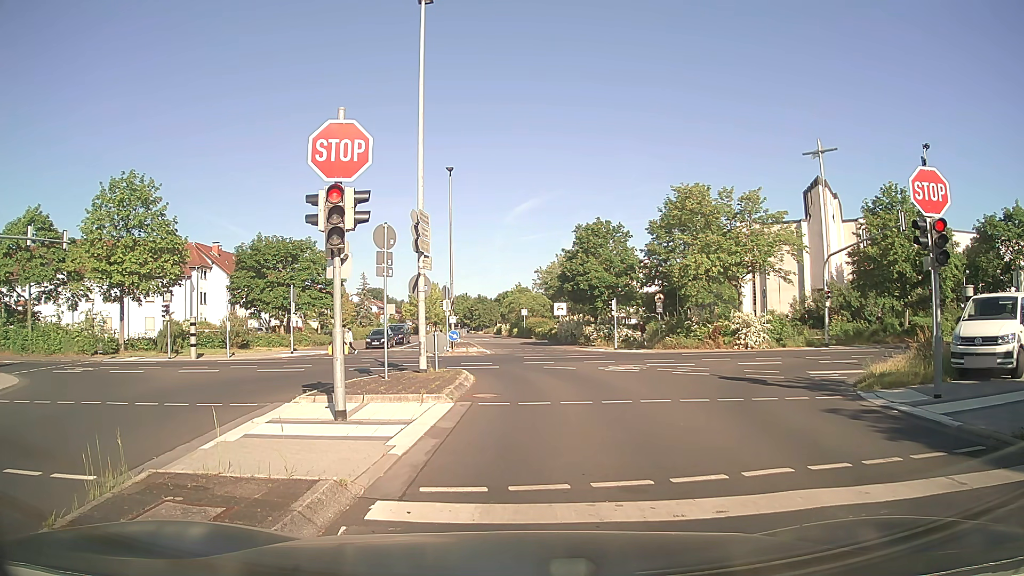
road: residential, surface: asphalt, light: Day
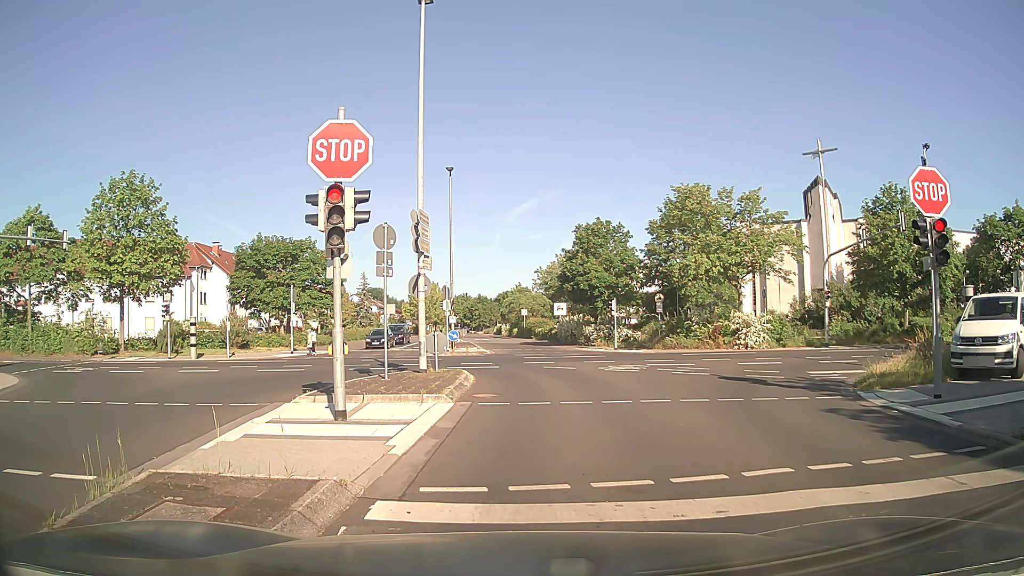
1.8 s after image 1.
(0.0, 0.0) m; 0°
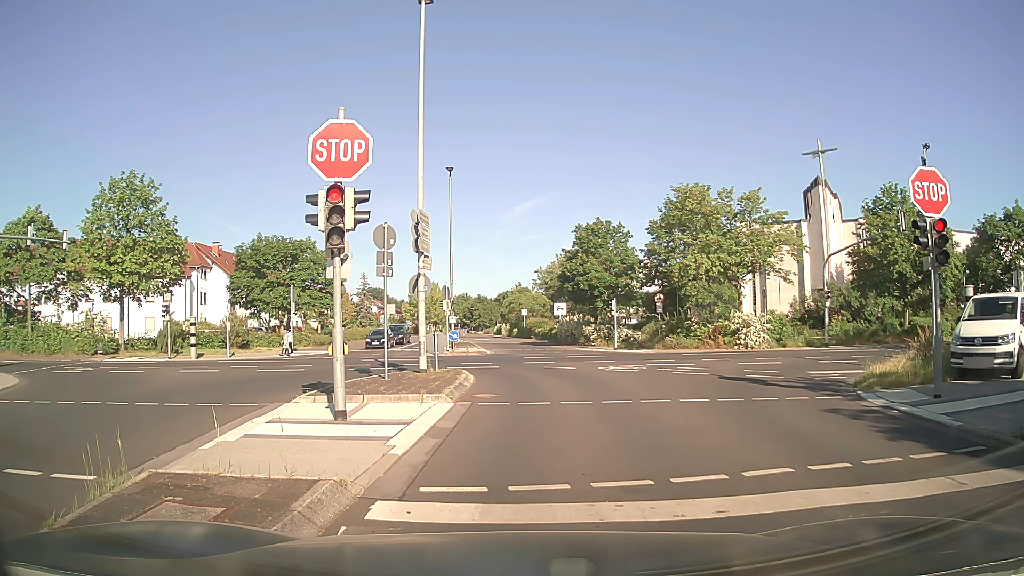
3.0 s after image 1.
(0.0, 0.0) m; 0°
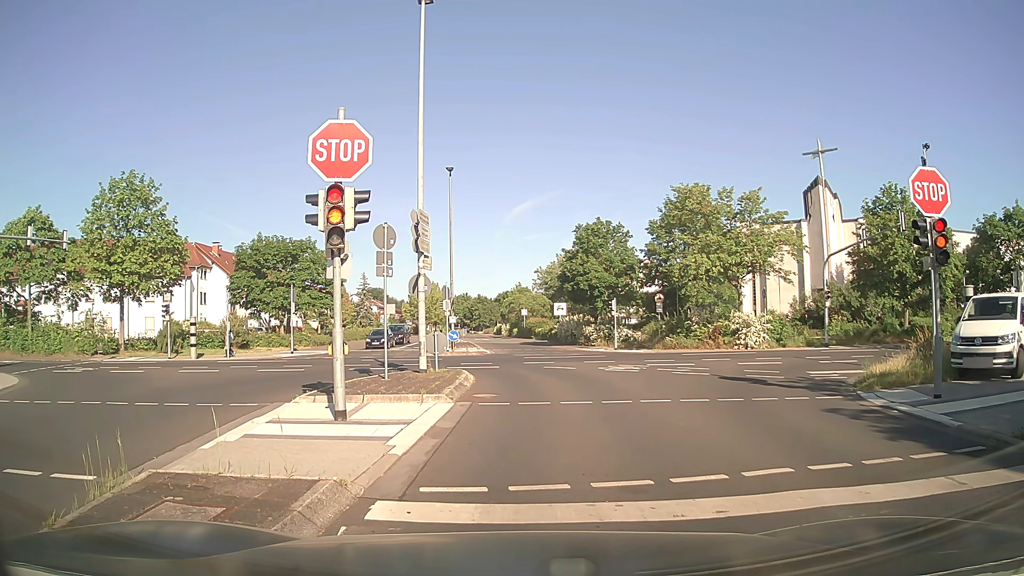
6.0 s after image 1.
(0.0, 0.0) m; 0°
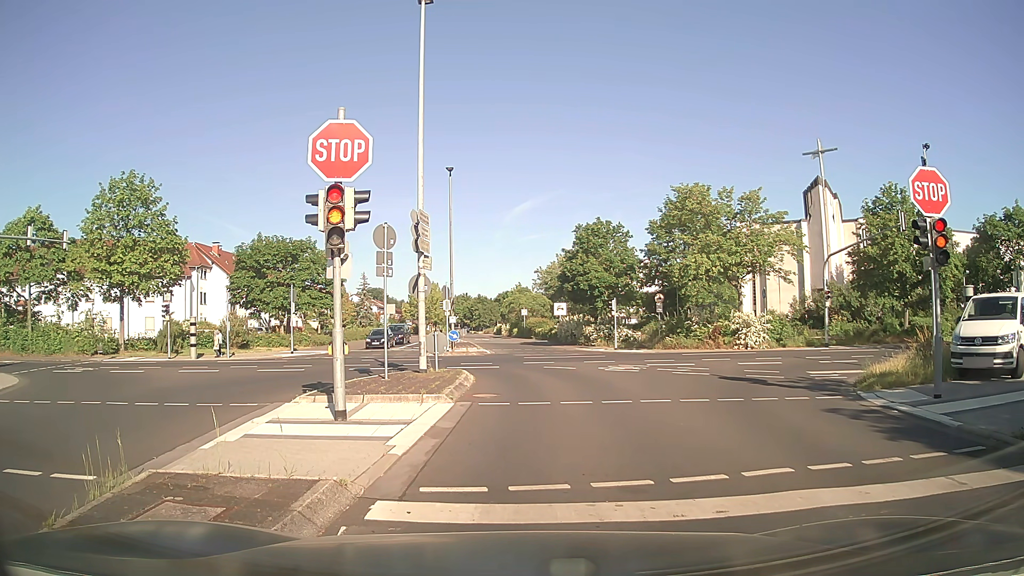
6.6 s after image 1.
(0.0, 0.0) m; 0°
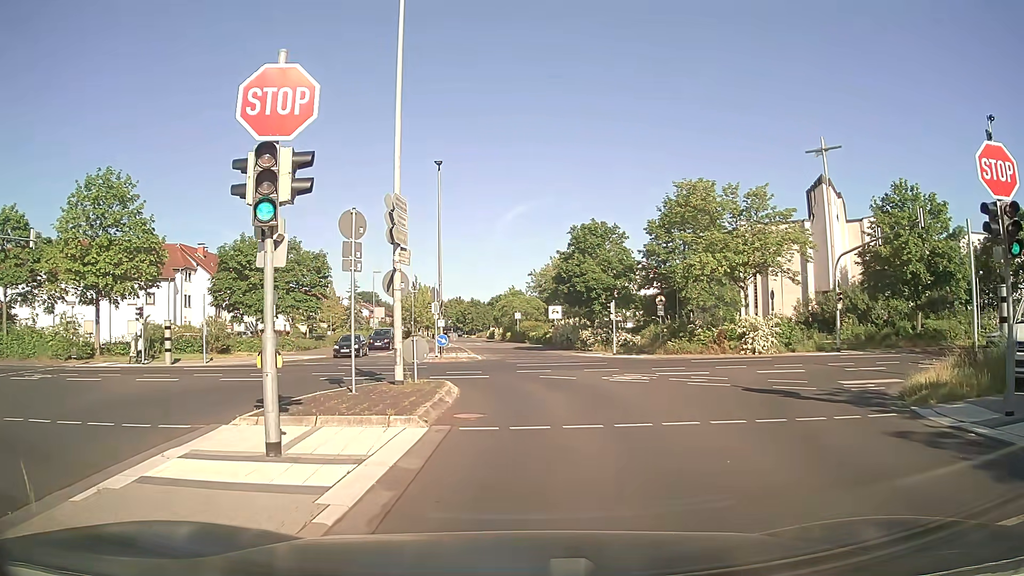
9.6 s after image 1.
(0.0, +2.6) m; +2°
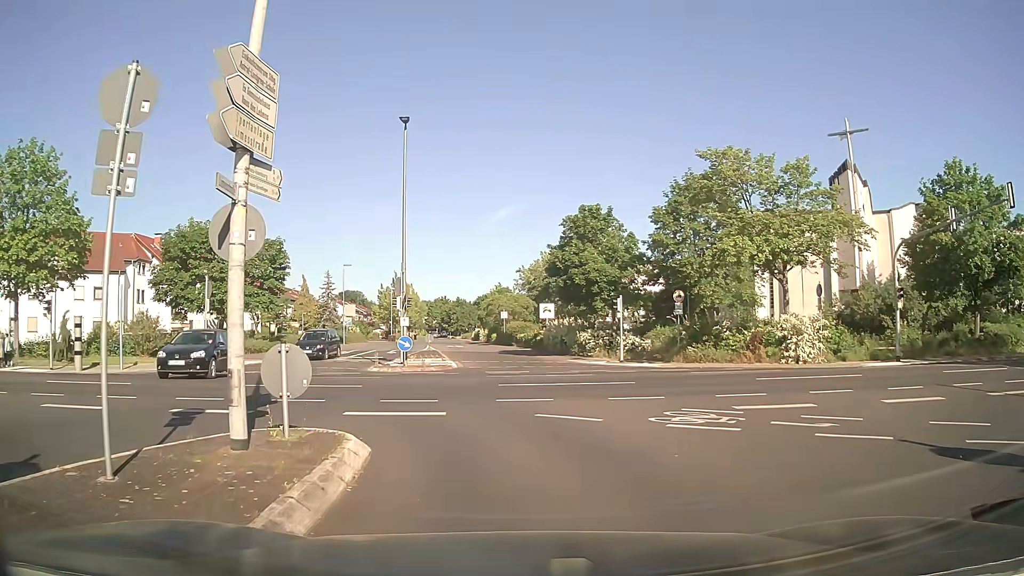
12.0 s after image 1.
(-0.1, +7.9) m; 0°
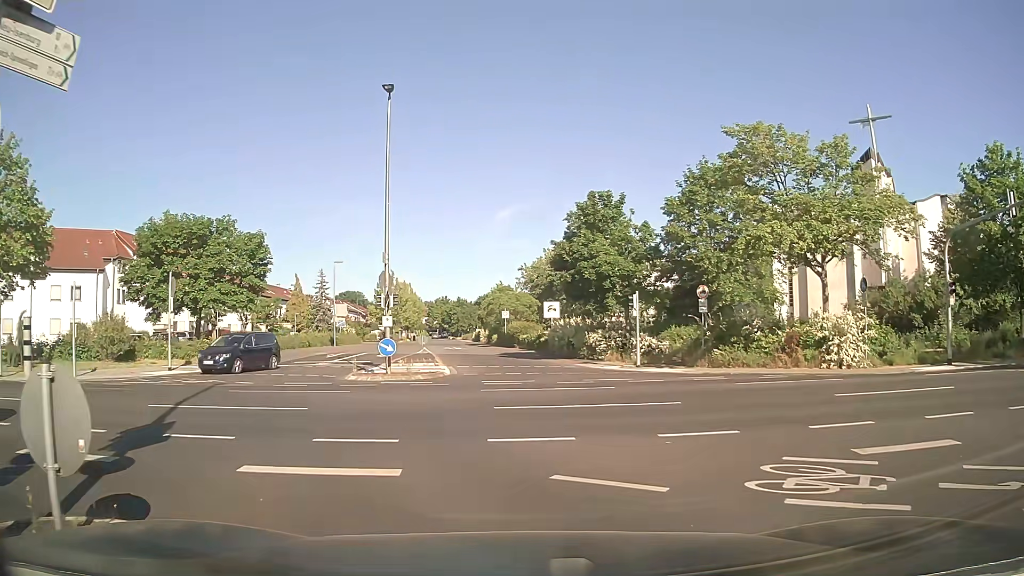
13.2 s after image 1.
(0.0, +4.1) m; 0°
(-2, +10) (-9, +16) (-19, +18) (-29, +17) (-39, +17) (-49, +16) (-59, +15) (-69, +14) (-79, +13) (-89, +13) m
